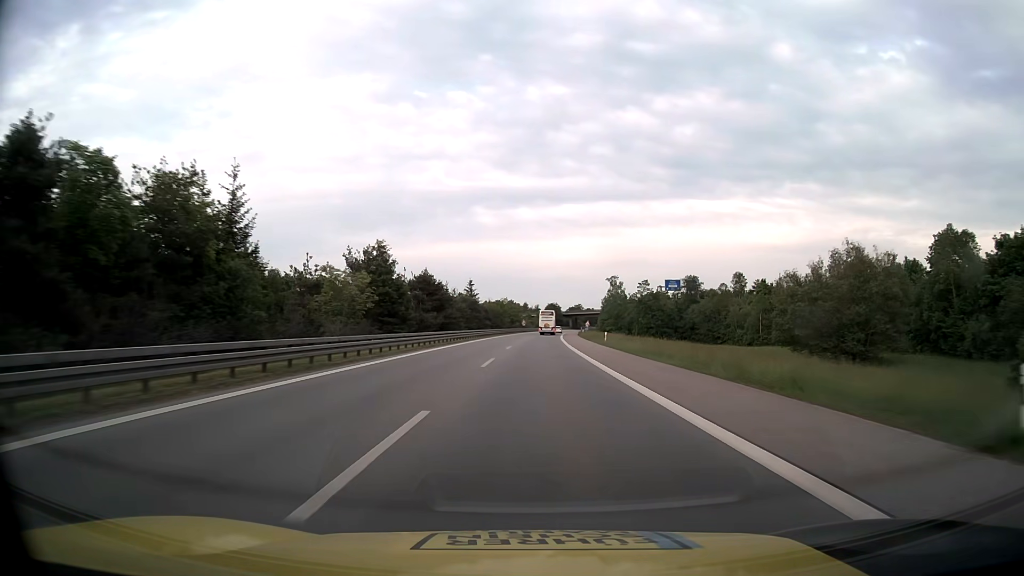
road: motorway_link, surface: asphalt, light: Day
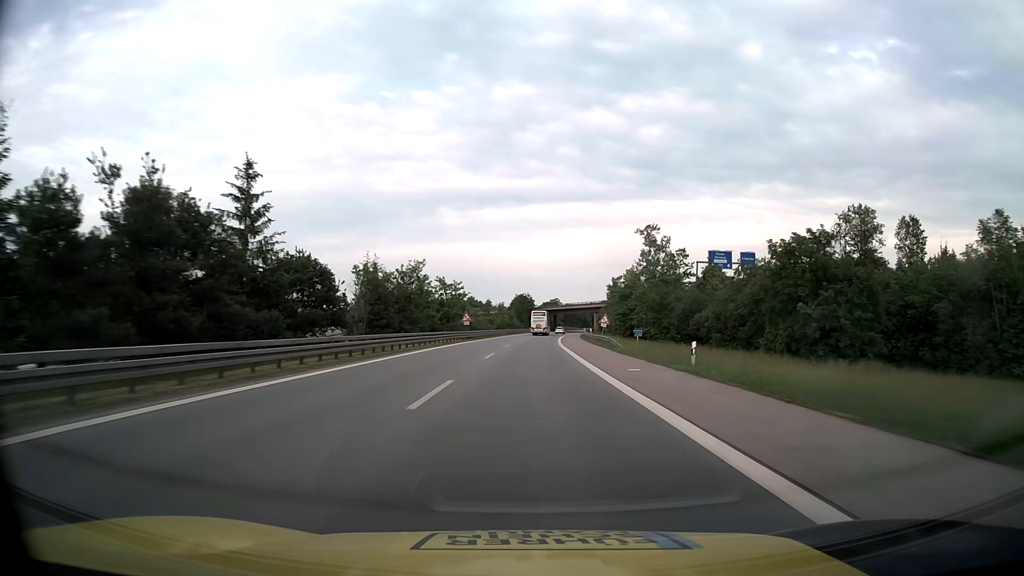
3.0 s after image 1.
(+2.2, +84.1) m; +3°
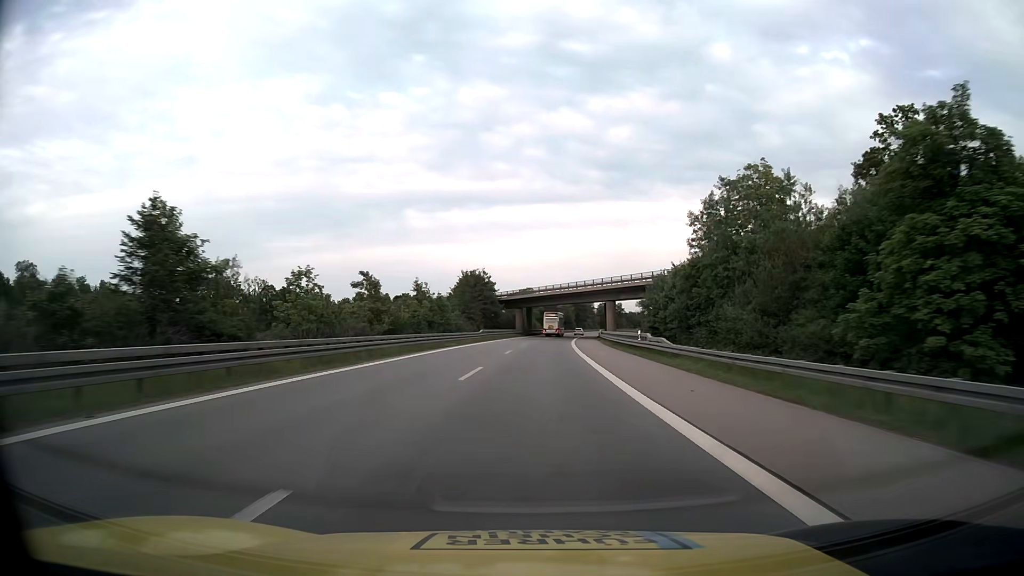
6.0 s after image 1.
(+2.1, +84.0) m; +3°
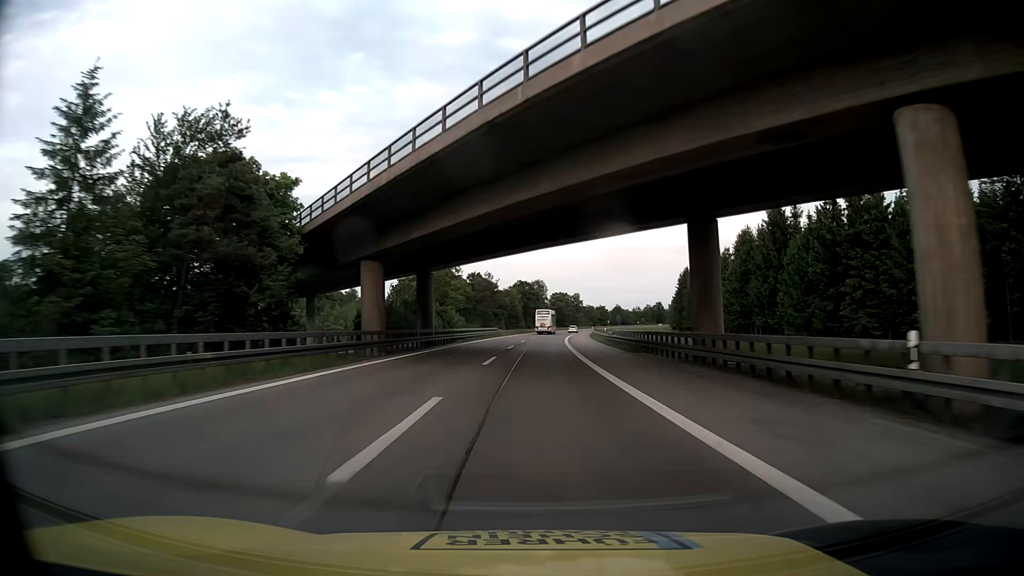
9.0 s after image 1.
(+3.5, +83.7) m; +5°
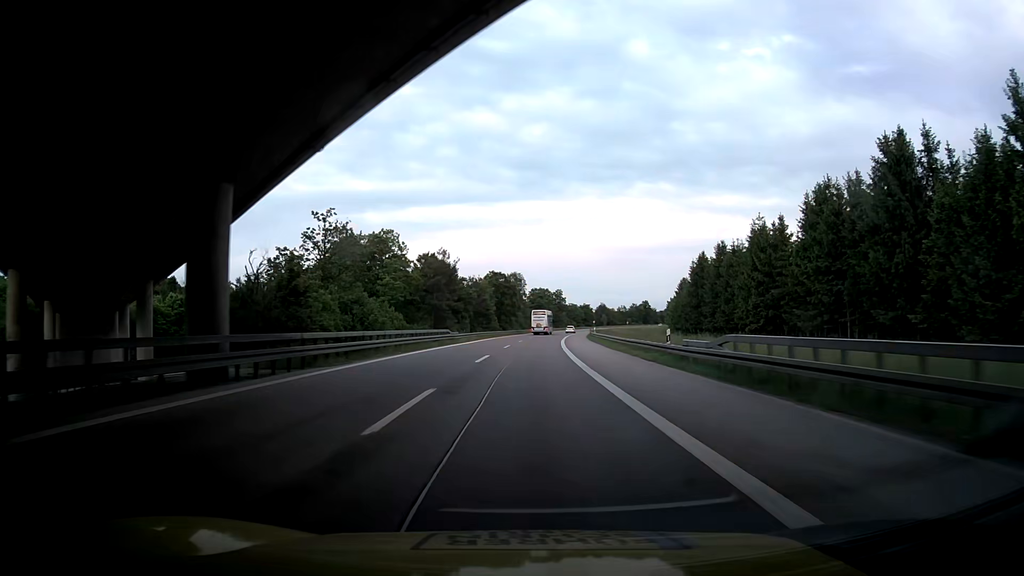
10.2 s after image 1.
(+0.6, +33.5) m; +2°
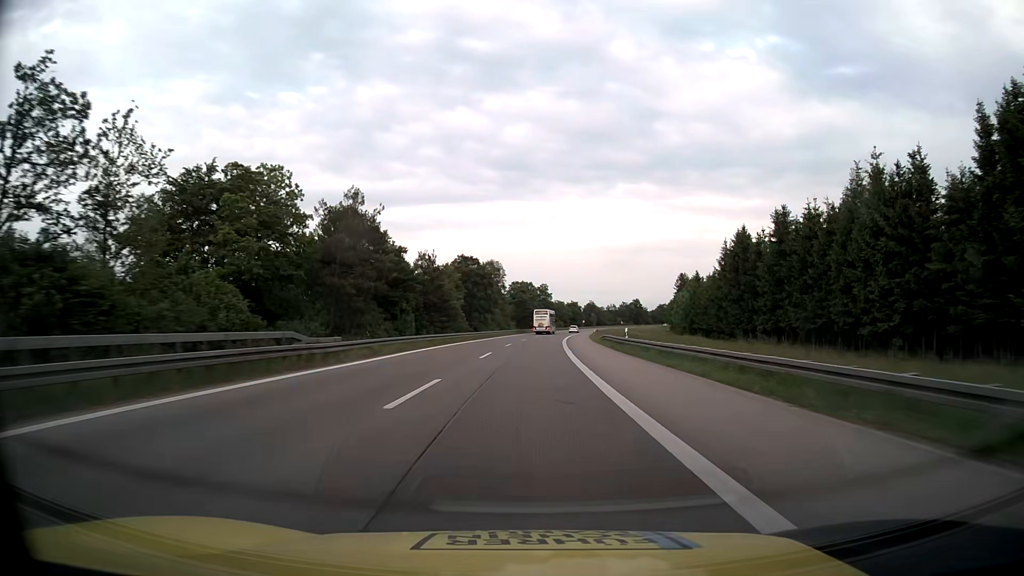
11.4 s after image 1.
(+0.3, +33.5) m; +1°
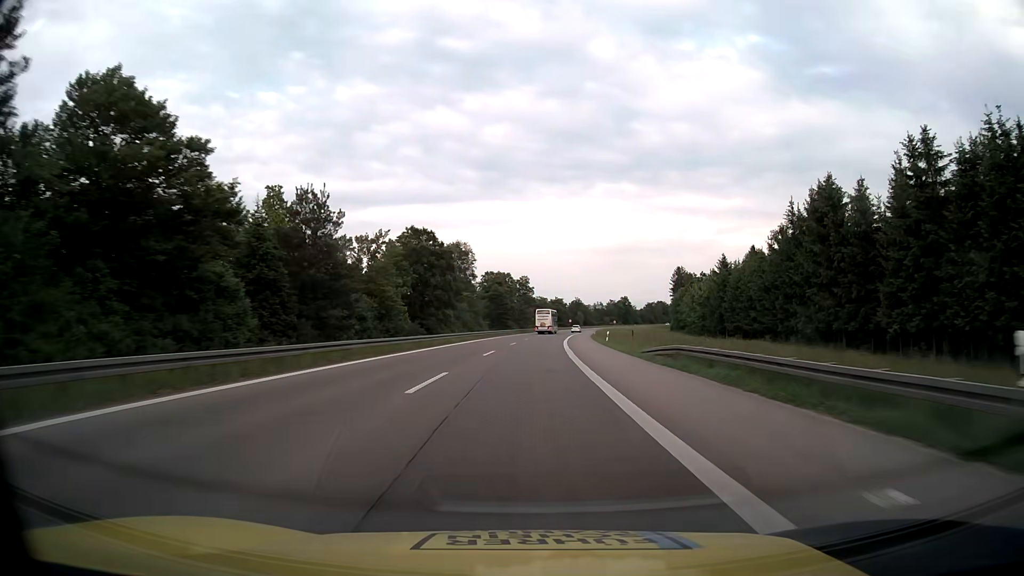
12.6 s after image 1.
(+0.6, +33.5) m; +2°
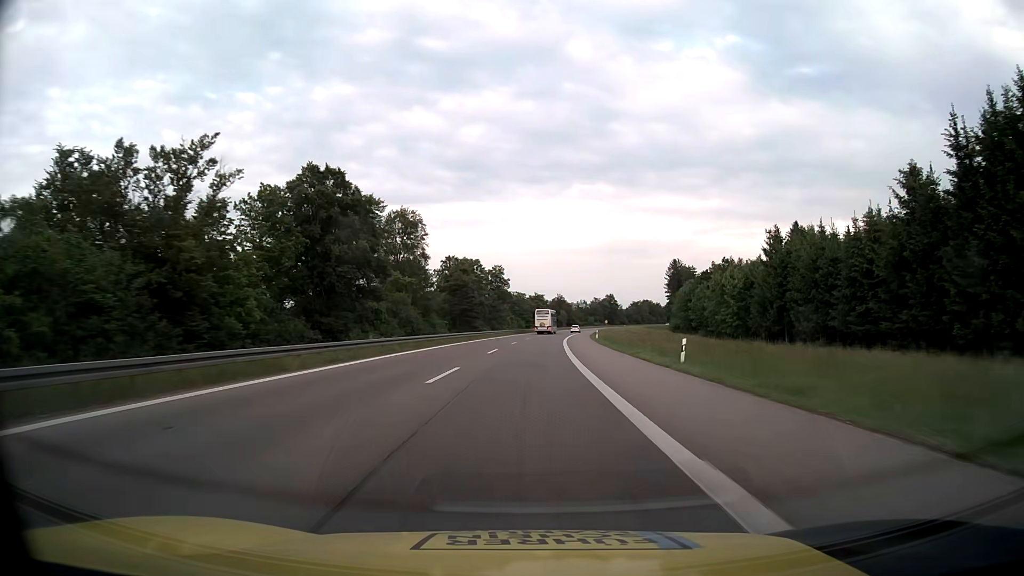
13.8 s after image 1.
(+0.6, +33.5) m; +2°
(0, +10) (0, +20) (0, +30) (+1, +40) (+1, +50) (+2, +60) (+3, +70) (+3, +80) (+4, +90) (+5, +100) m
